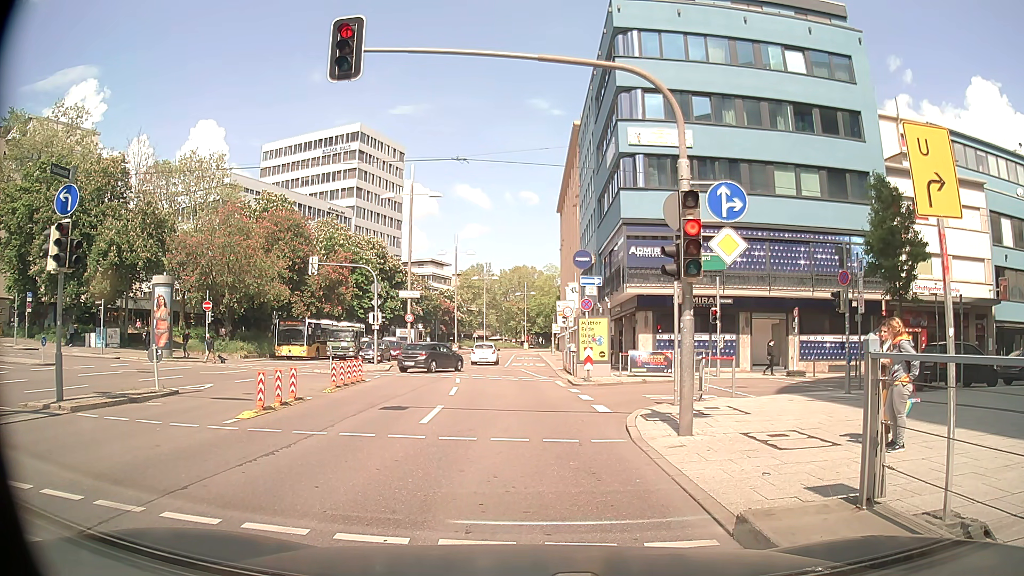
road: primary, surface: asphalt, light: Day
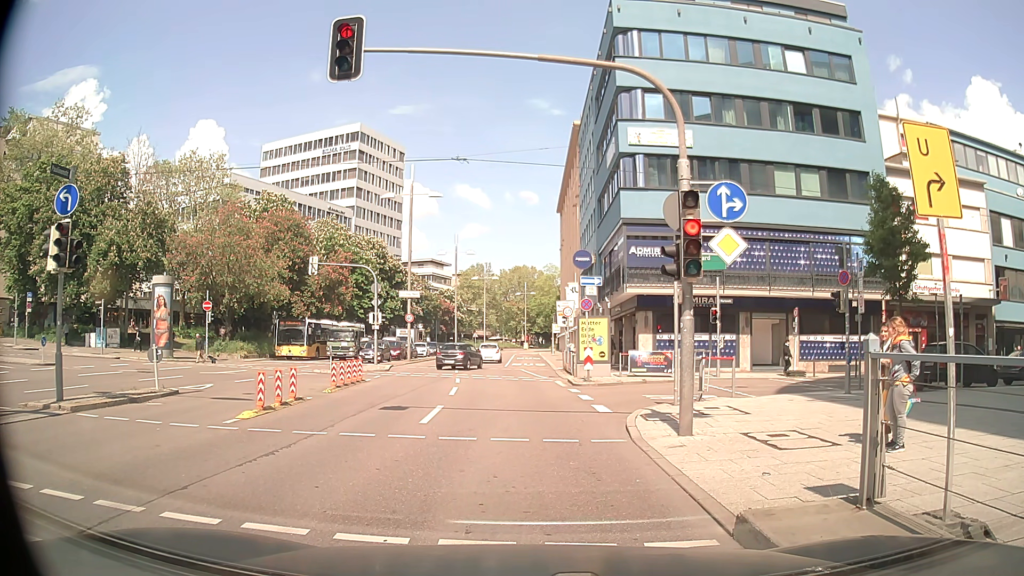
(0.0, 0.0) m; 0°
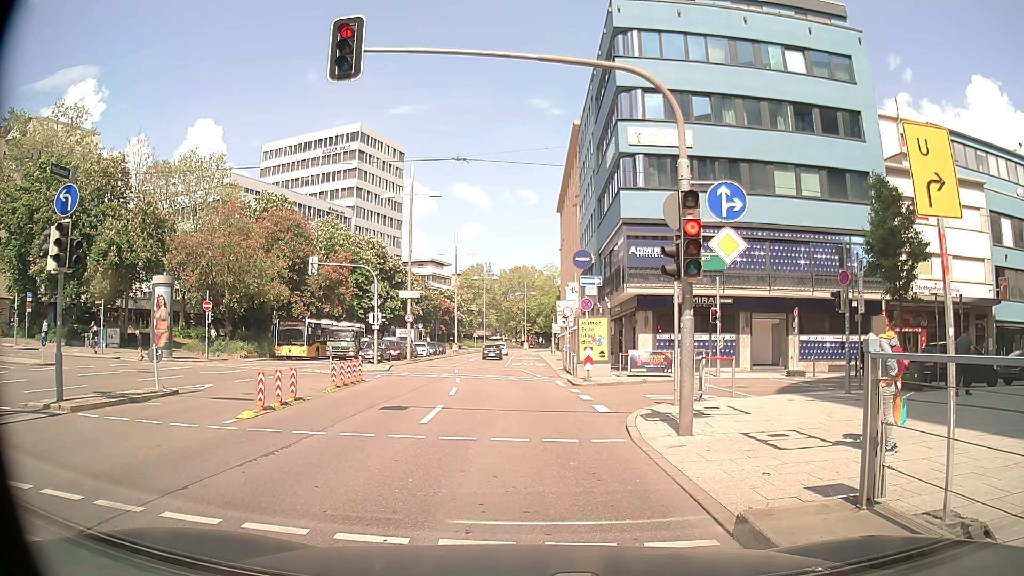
(0.0, 0.0) m; 0°
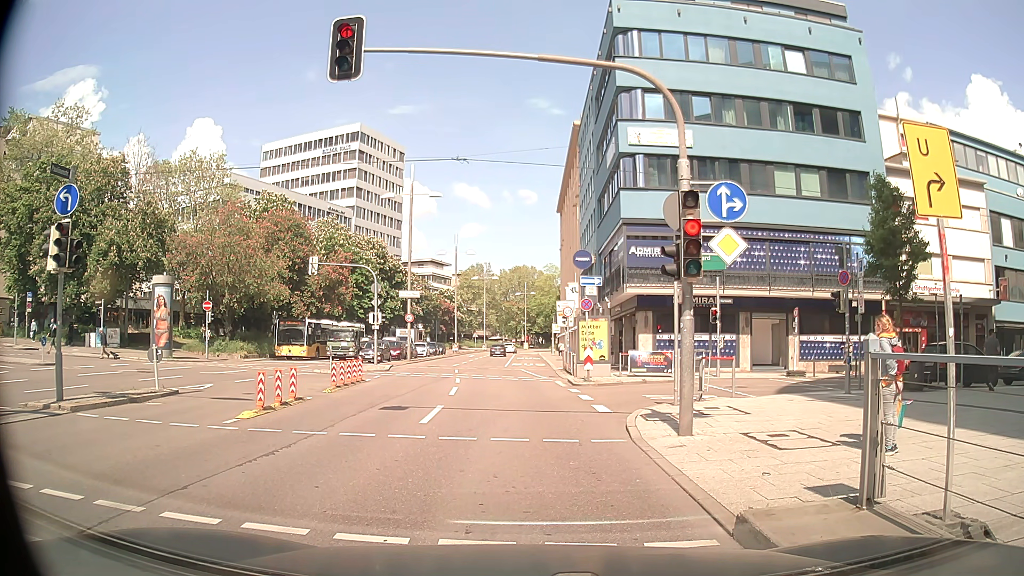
(0.0, 0.0) m; 0°
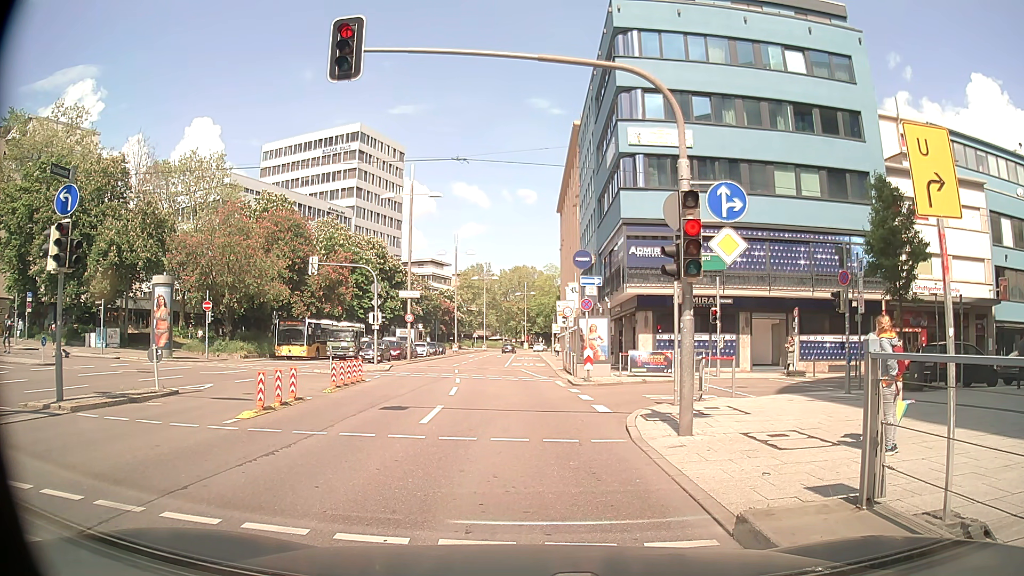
(0.0, 0.0) m; 0°
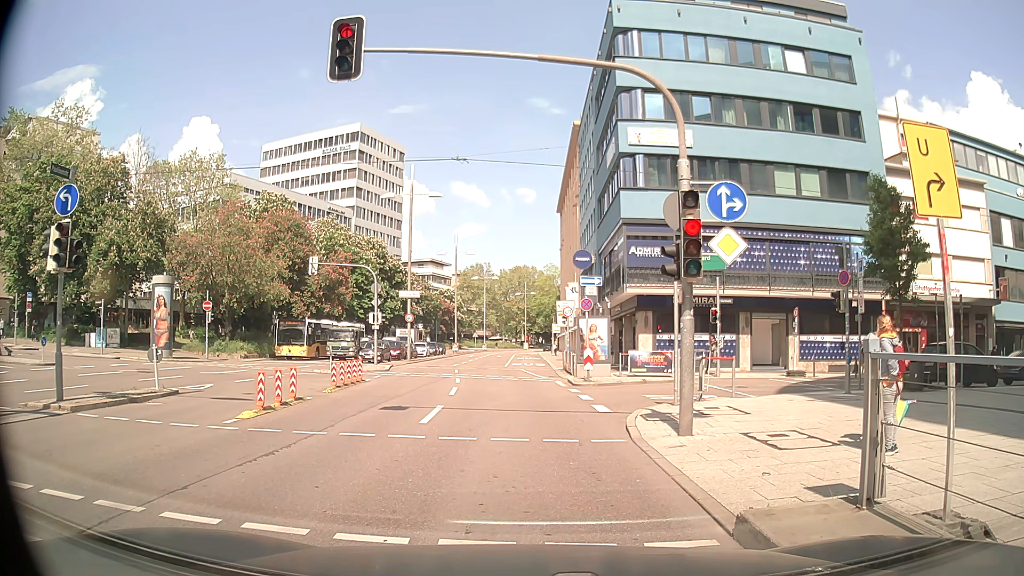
(0.0, 0.0) m; 0°
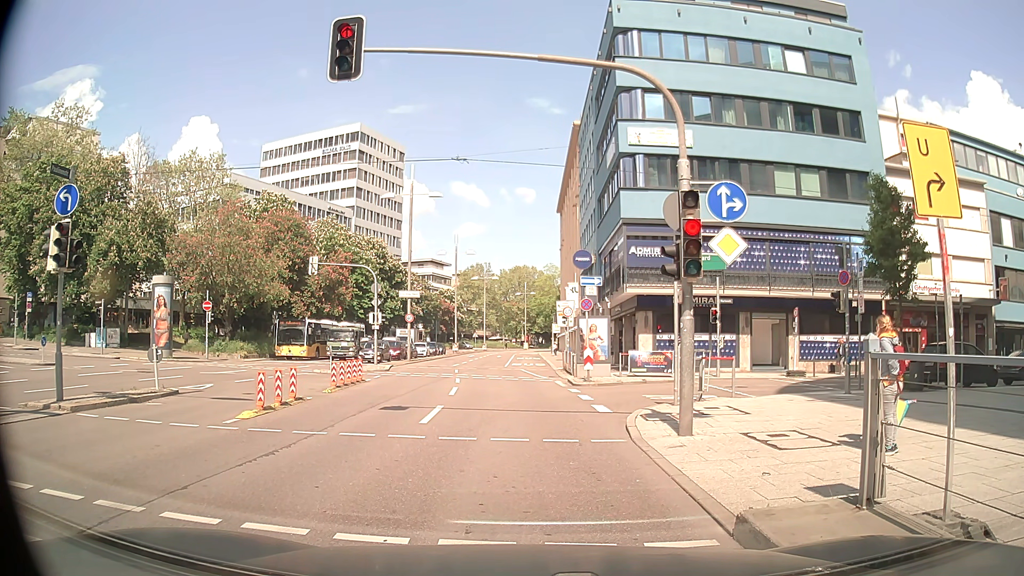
(0.0, 0.0) m; 0°
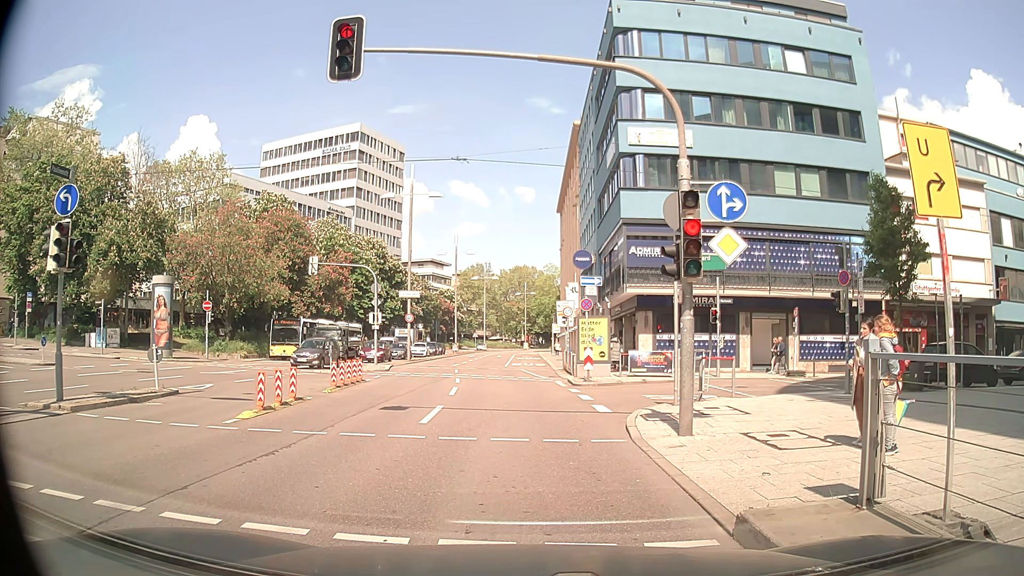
(0.0, 0.0) m; 0°
